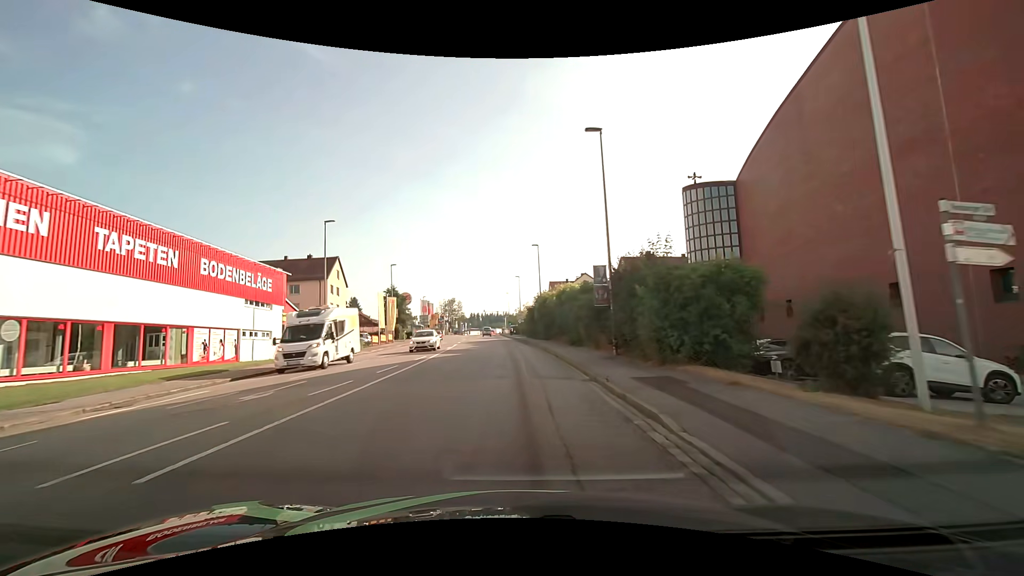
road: tertiary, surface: asphalt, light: Day
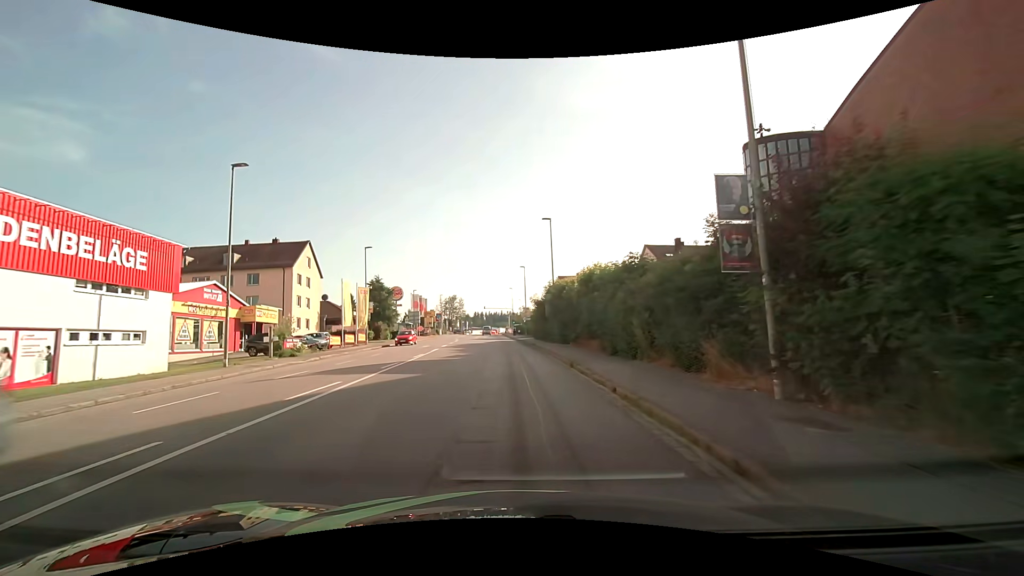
(-0.1, +13.2) m; -1°
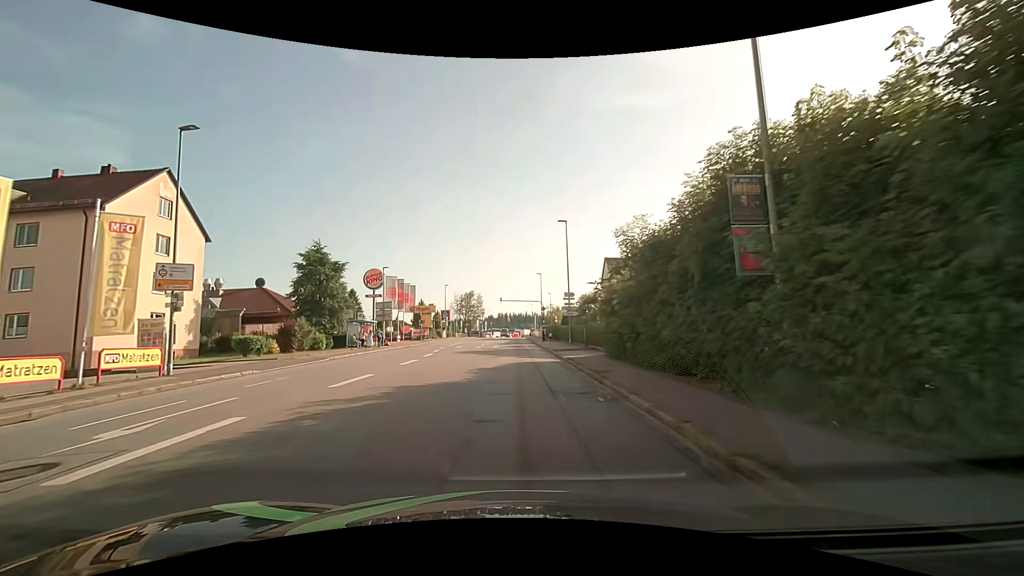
(-0.6, +32.6) m; -2°
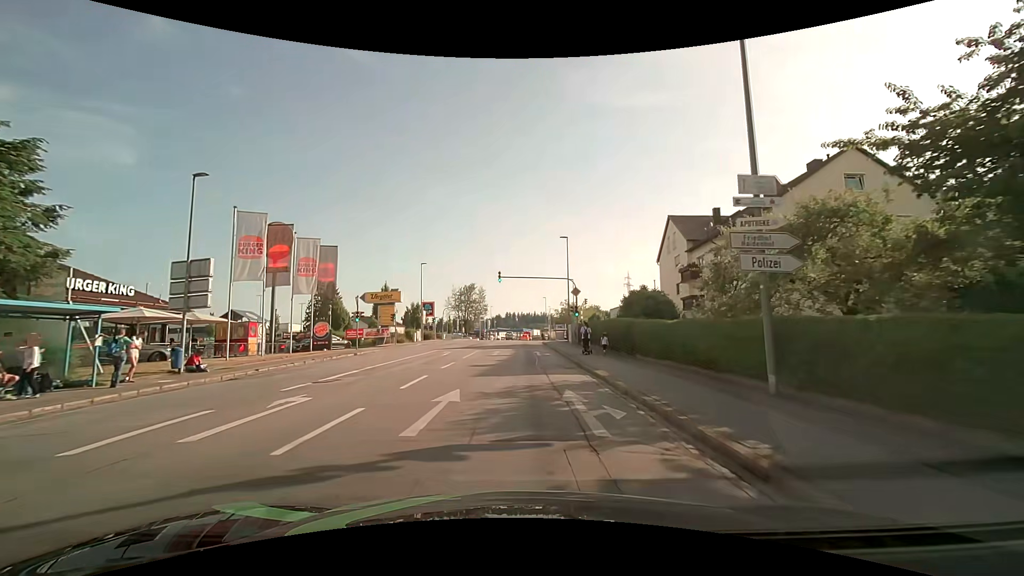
(-0.2, +31.5) m; -1°
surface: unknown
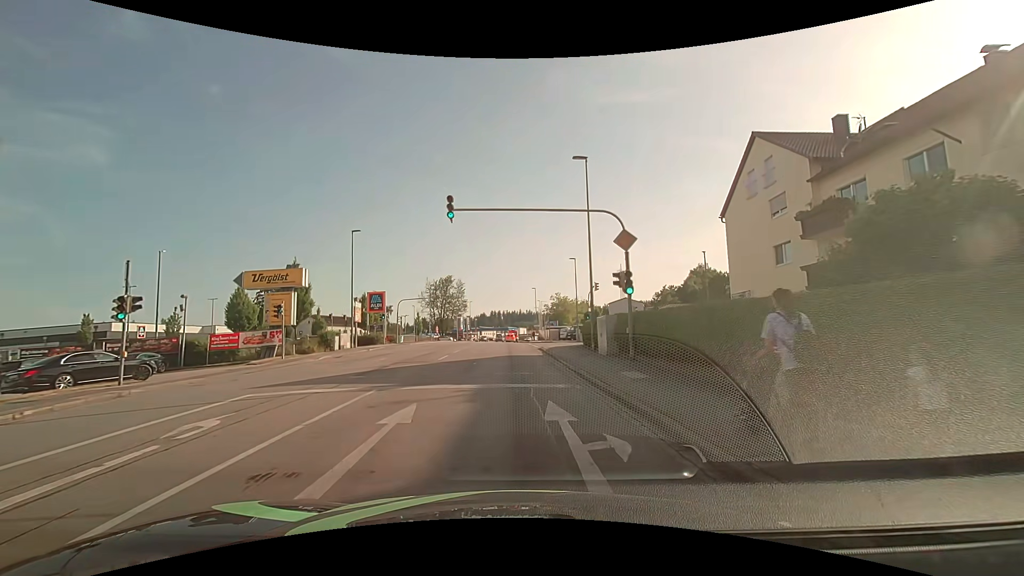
(+0.2, +22.0) m; +1°
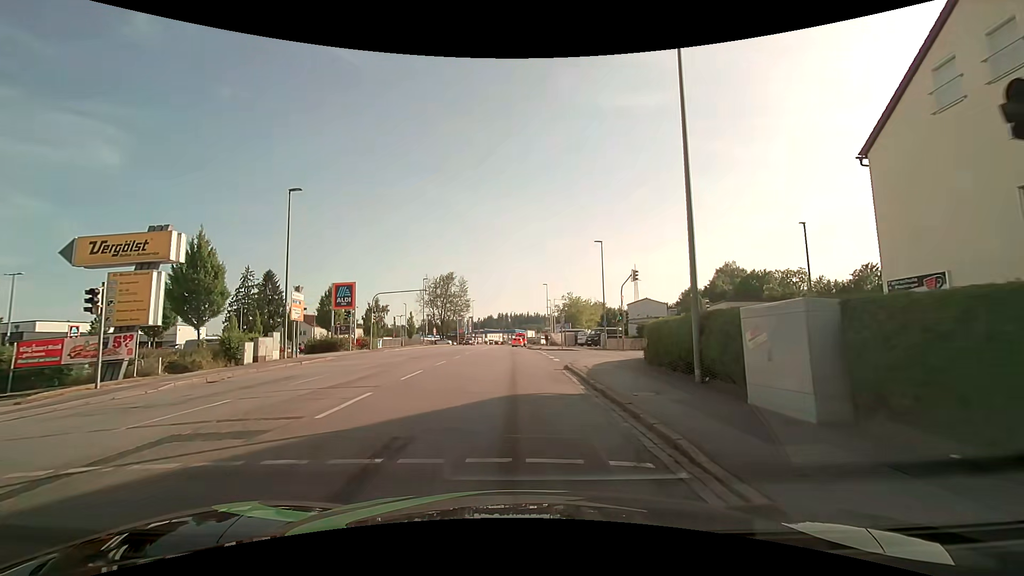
(-0.1, +13.6) m; 0°
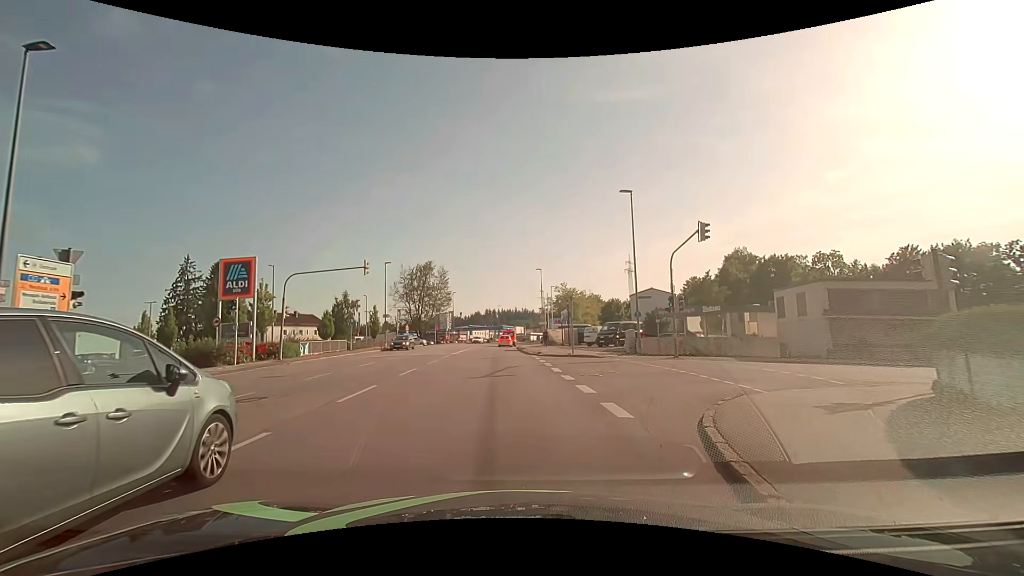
(-0.2, +15.7) m; +1°
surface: asphalt
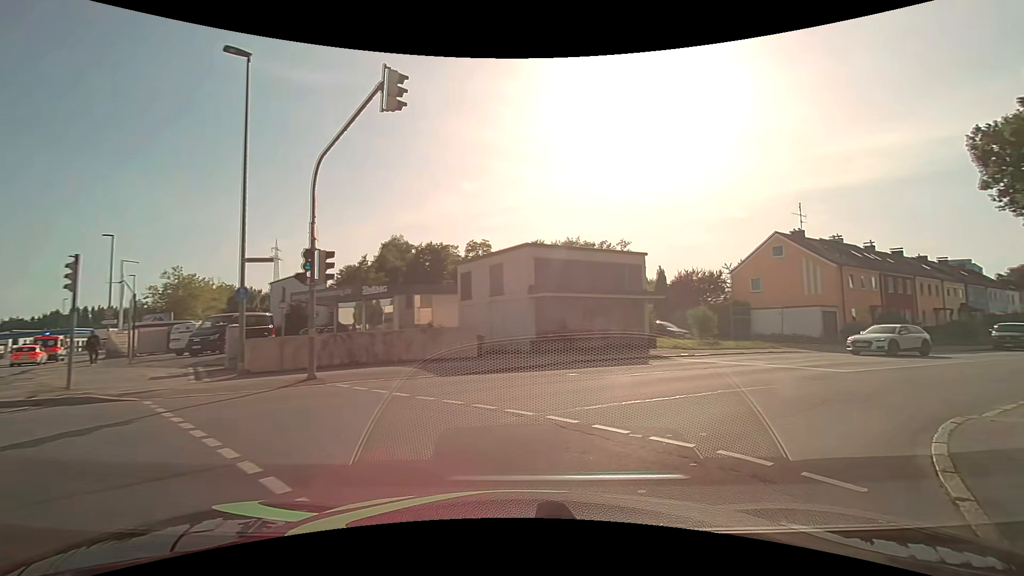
(+3.2, +13.5) m; +39°
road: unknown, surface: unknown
(+4, +9) (+11, +16) (+19, +22) (+27, +28) (+35, +33) (+44, +39) (+52, +45) (+60, +51) (+68, +56) (+76, +62) m
